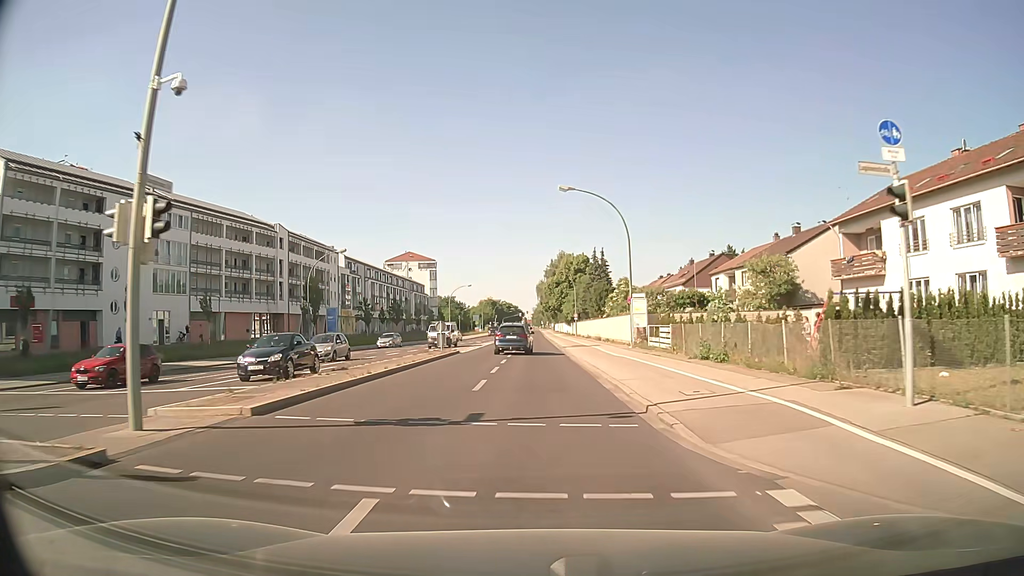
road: secondary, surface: asphalt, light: Day
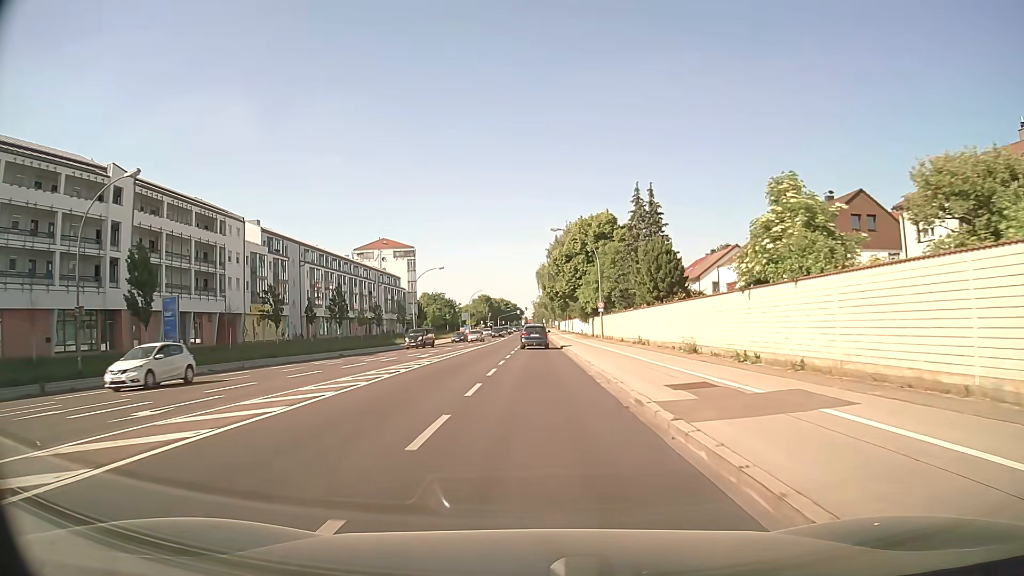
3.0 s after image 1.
(+0.1, +37.4) m; 0°
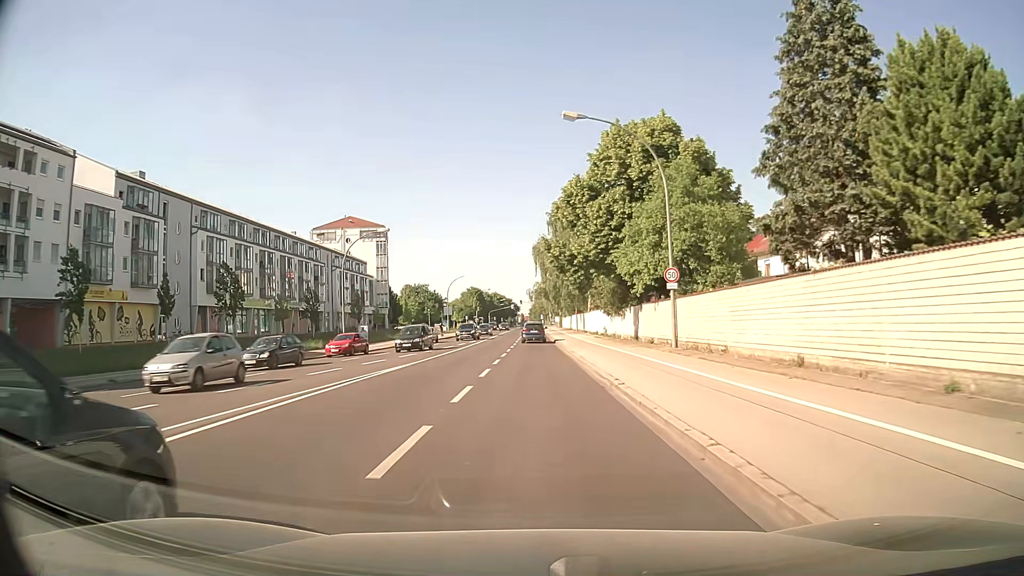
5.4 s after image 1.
(+0.1, +31.6) m; 0°
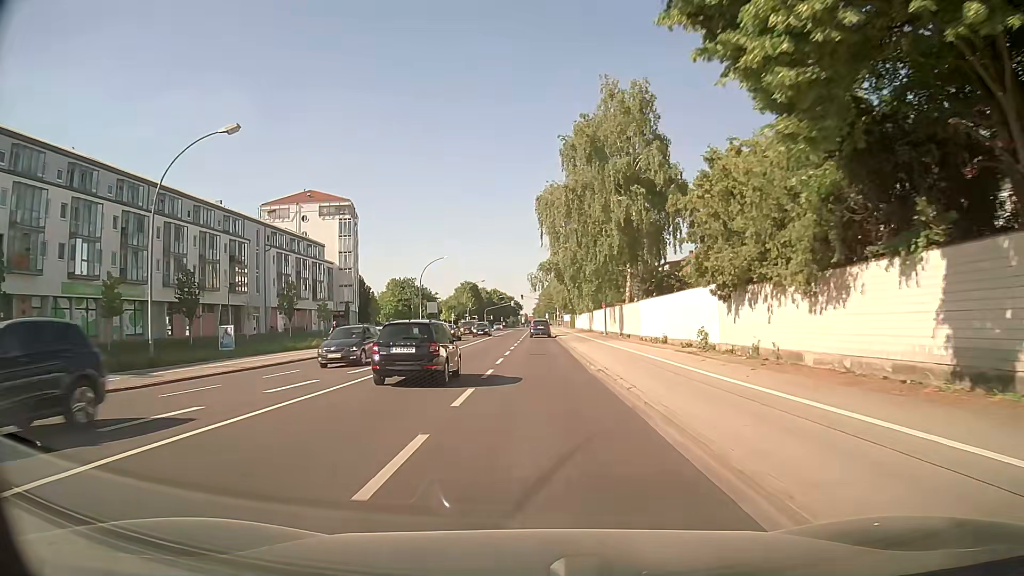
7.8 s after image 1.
(-0.1, +30.9) m; 0°
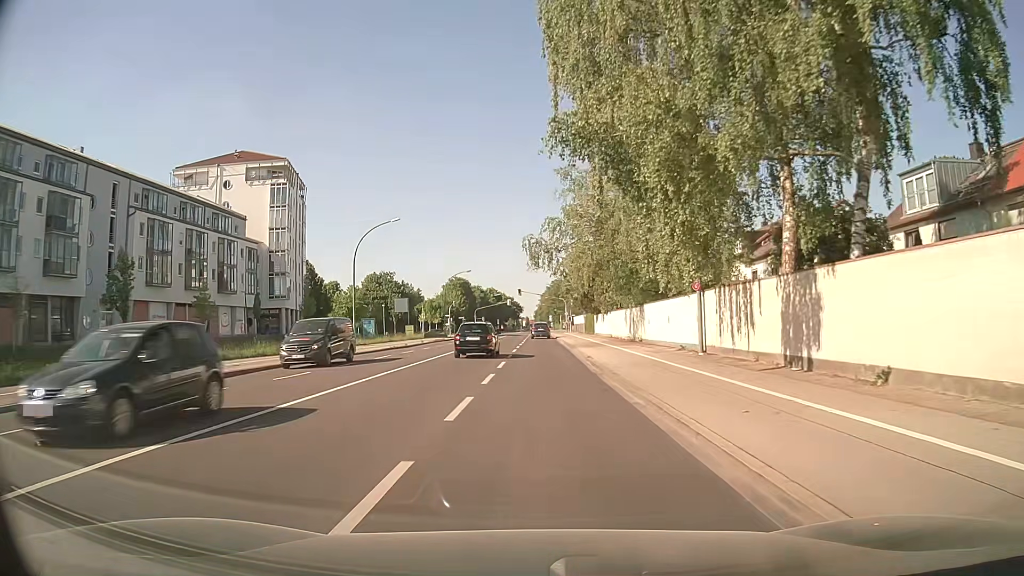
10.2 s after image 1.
(+0.1, +31.8) m; 0°
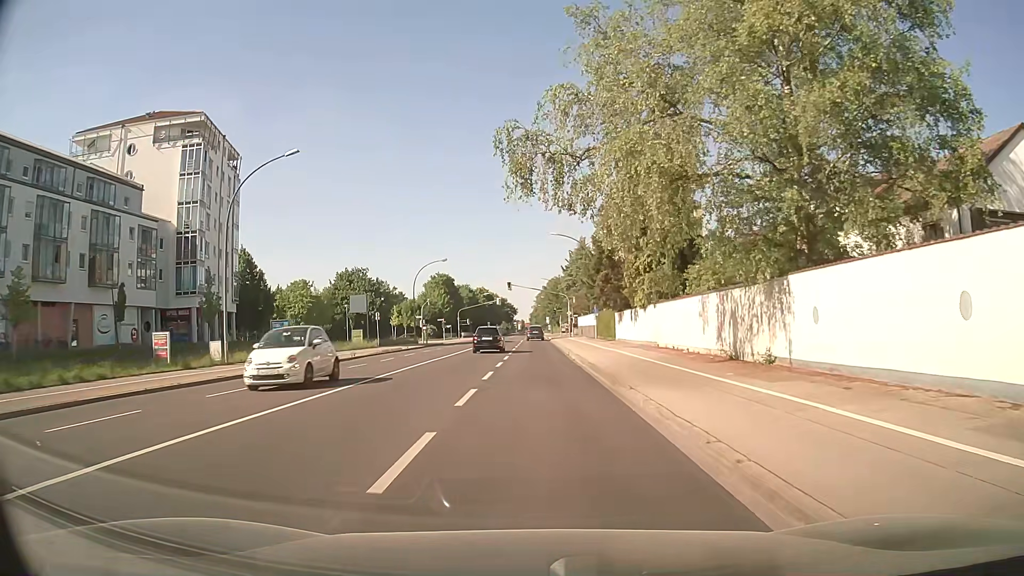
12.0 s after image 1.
(+0.2, +22.0) m; 0°
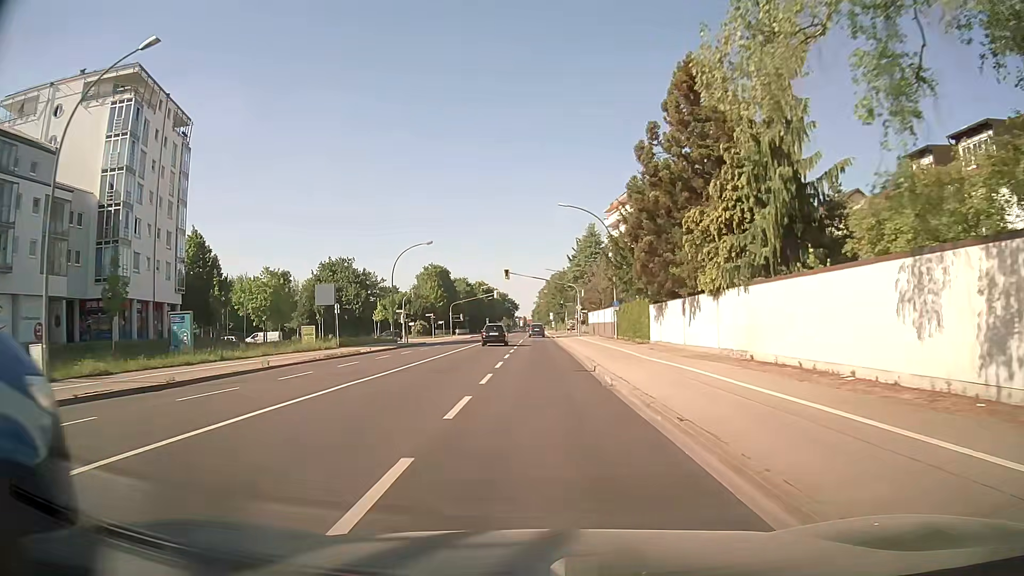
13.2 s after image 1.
(0.0, +13.6) m; -1°
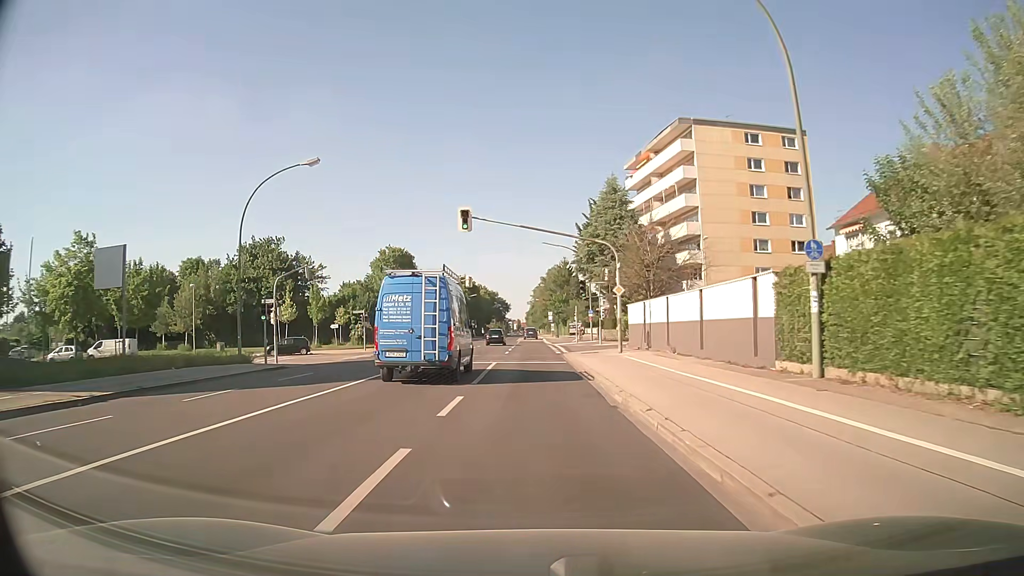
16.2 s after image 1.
(+0.4, +35.6) m; +1°
(0, +10) (0, +20) (0, +30) (0, +40) (0, +50) (0, +60) (0, +70) (-1, +80) (-1, +90) (-1, +100) m
